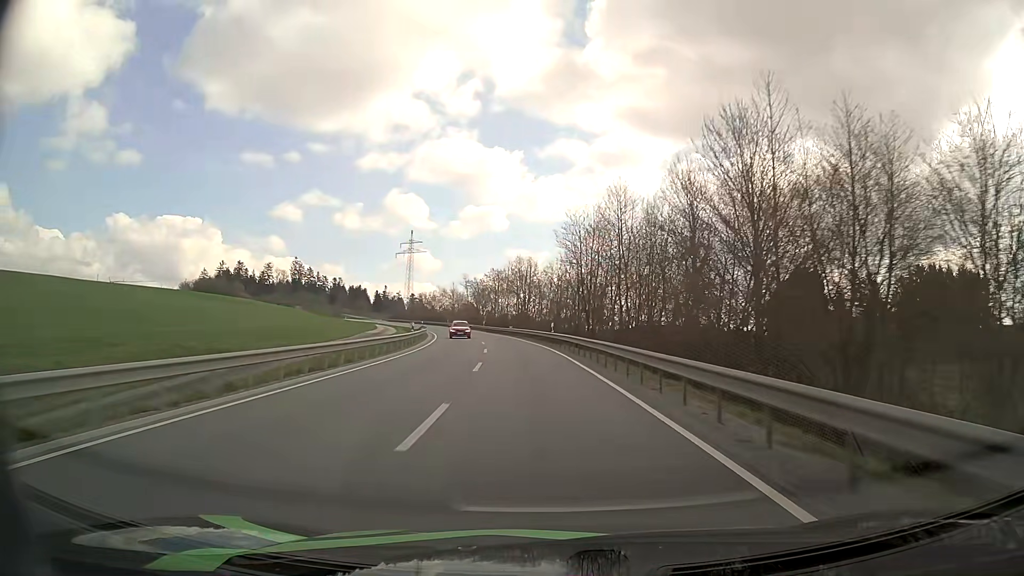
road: secondary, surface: asphalt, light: Day
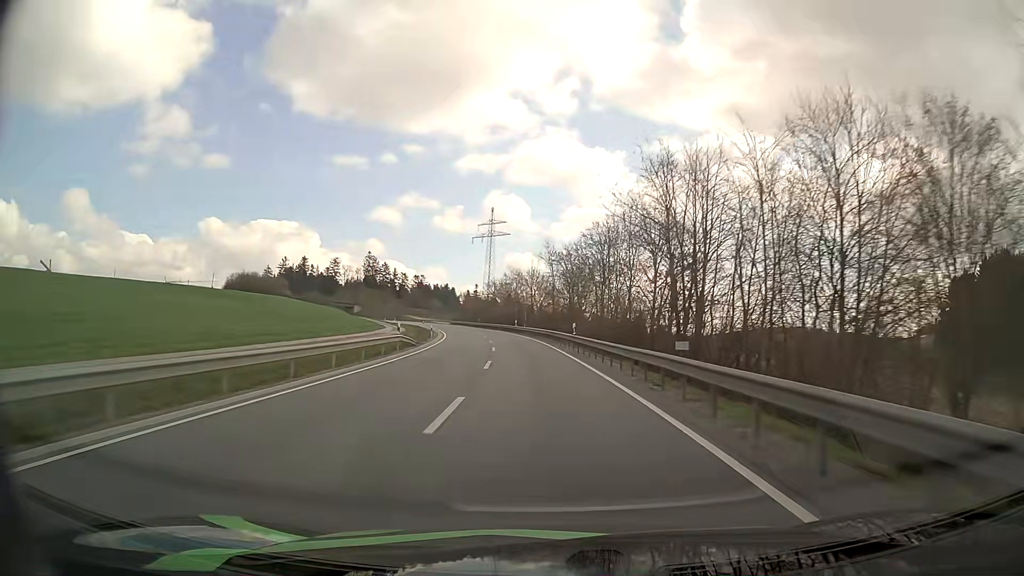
(-4.7, +59.1) m; -9°
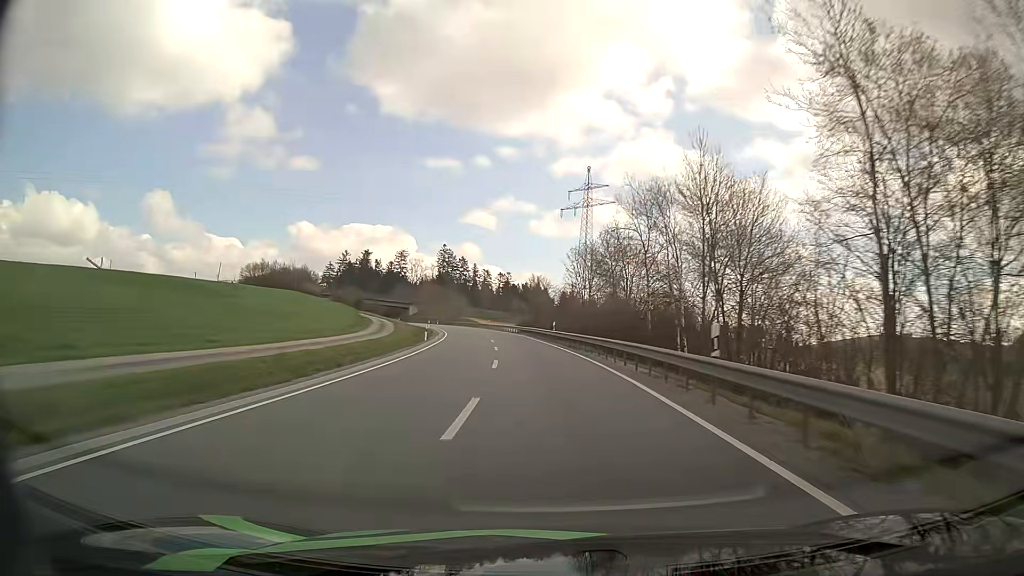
(-4.6, +60.8) m; -9°
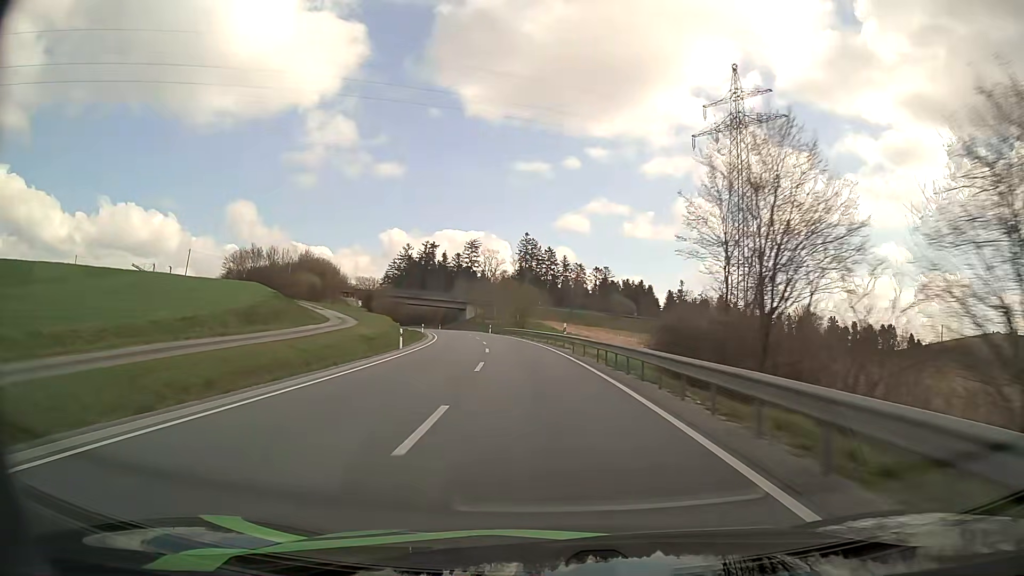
(-4.0, +61.2) m; -8°
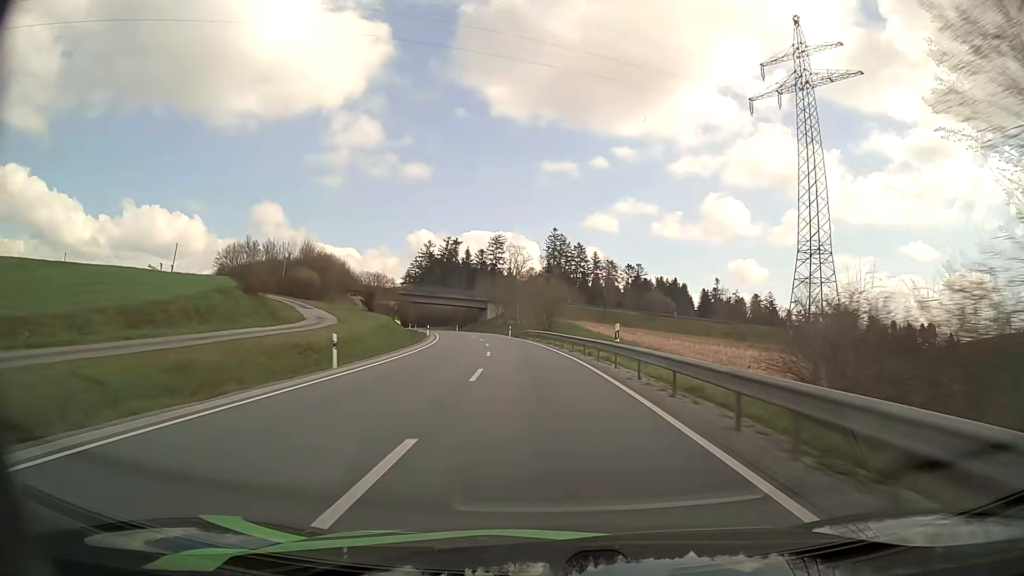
(-0.3, +15.3) m; -3°
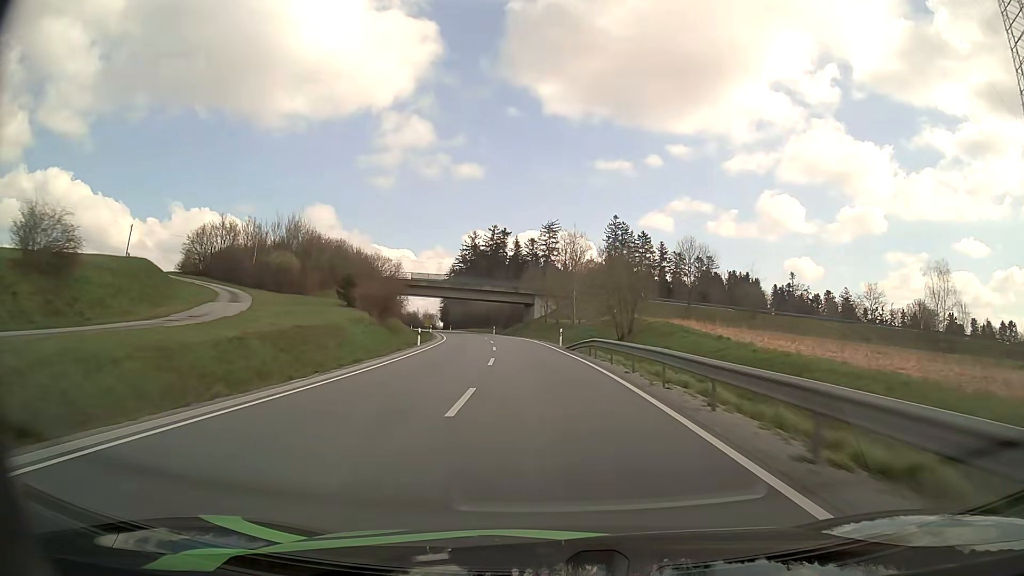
(-1.2, +30.1) m; -5°
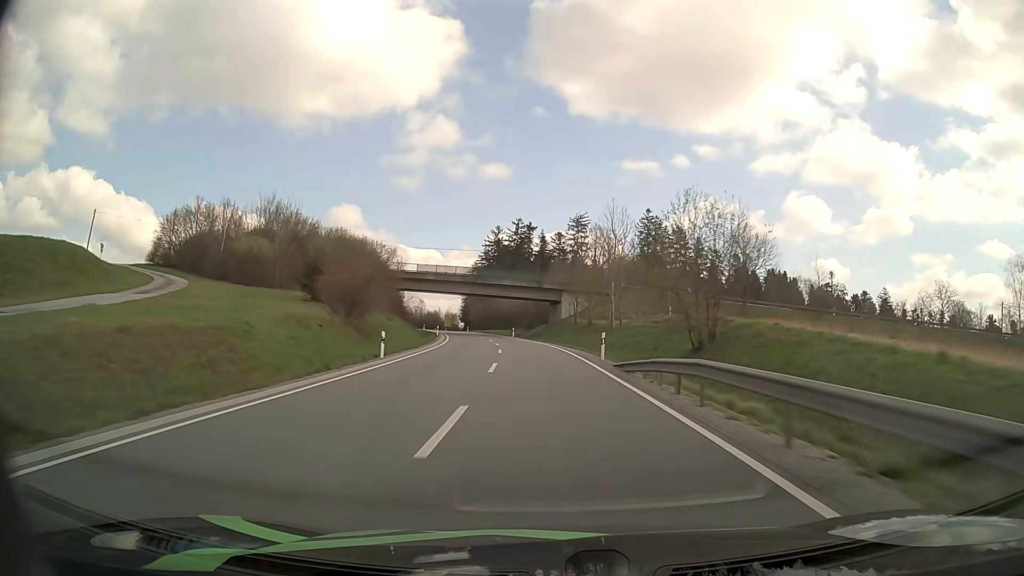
(-0.3, +15.0) m; -2°
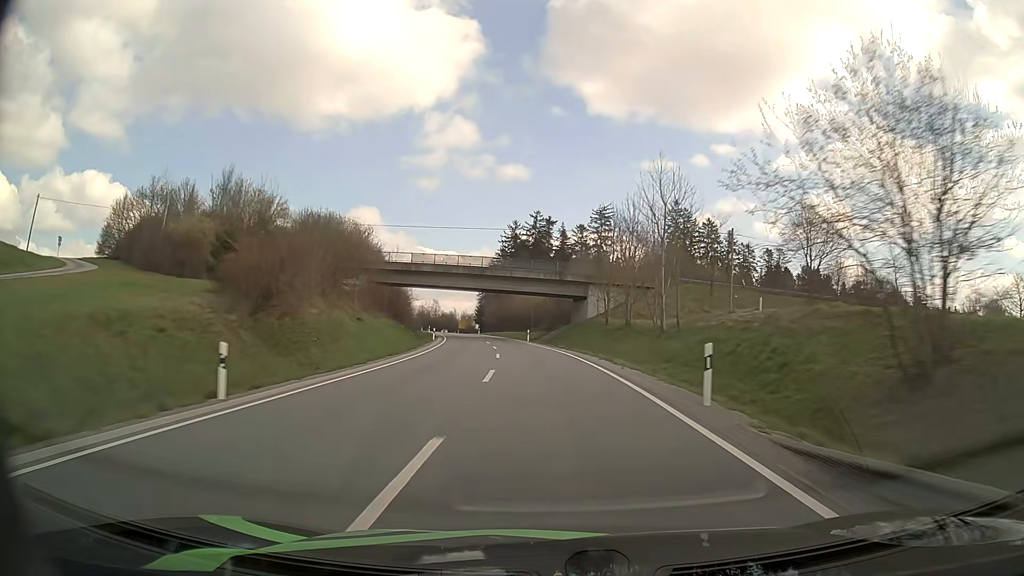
(-0.2, +15.2) m; -2°
